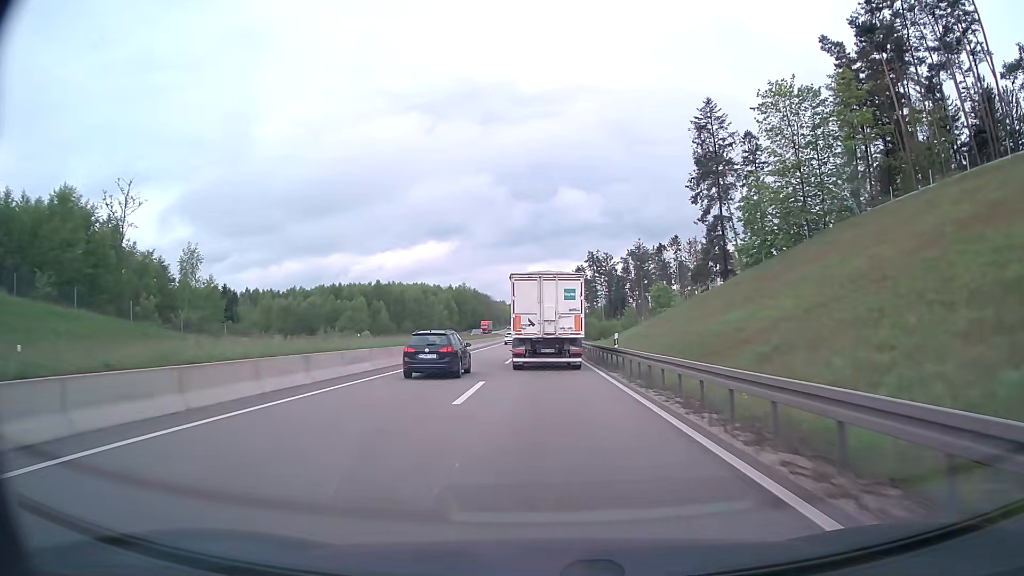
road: trunk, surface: asphalt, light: Day
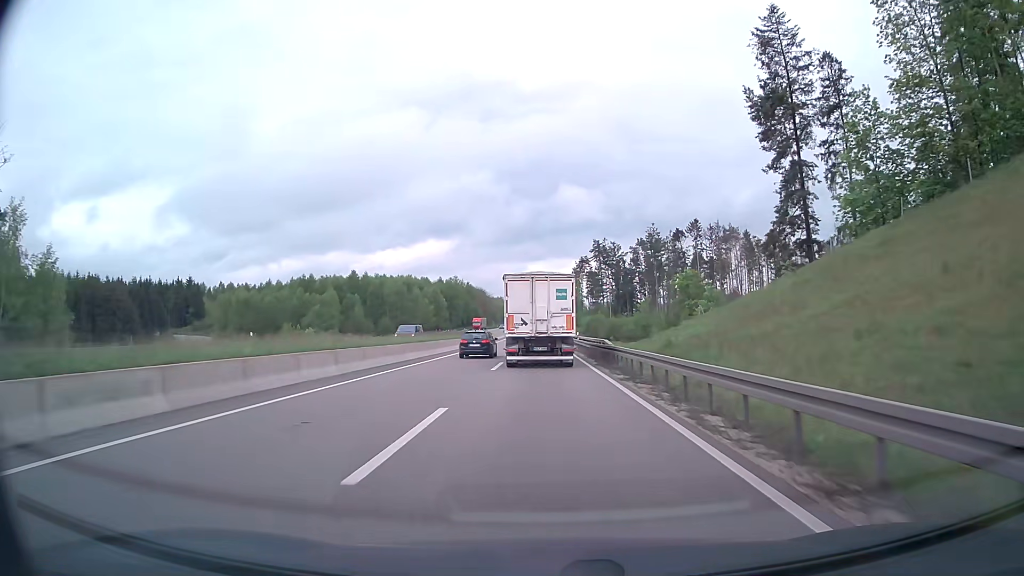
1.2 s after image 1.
(0.0, +25.1) m; 0°
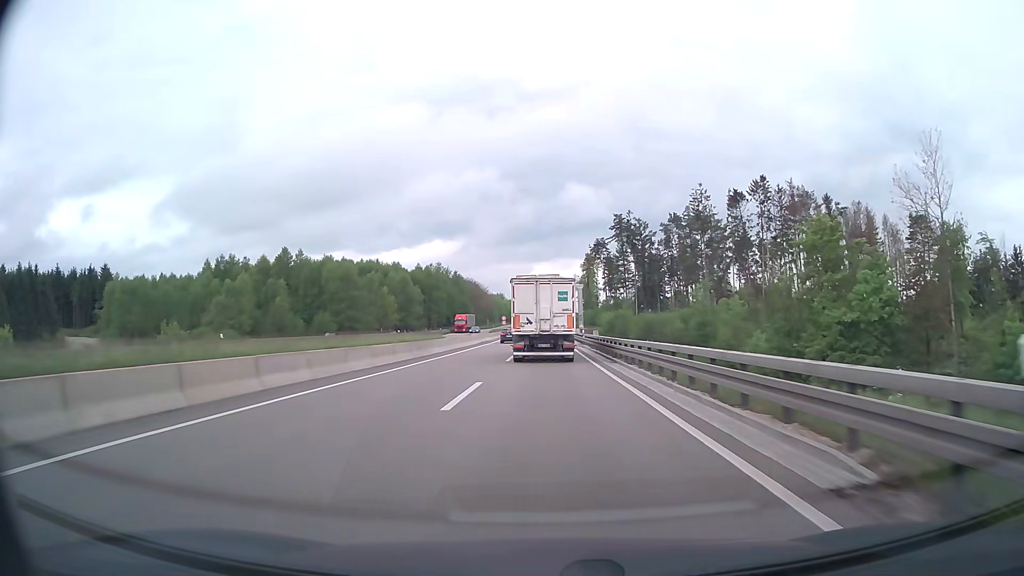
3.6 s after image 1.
(-0.3, +48.7) m; 0°
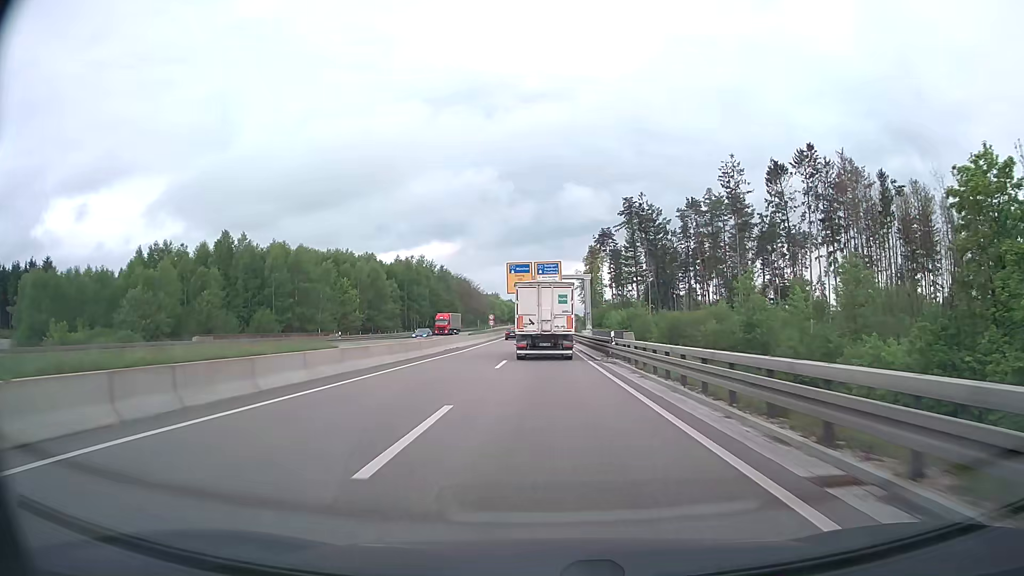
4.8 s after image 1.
(0.0, +23.4) m; 0°
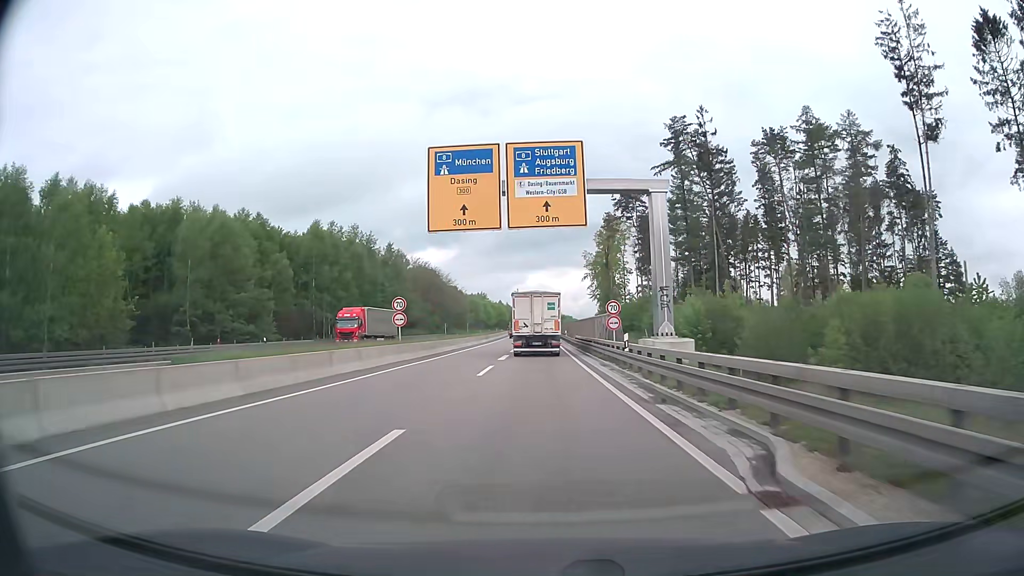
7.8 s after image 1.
(+0.3, +57.2) m; 0°
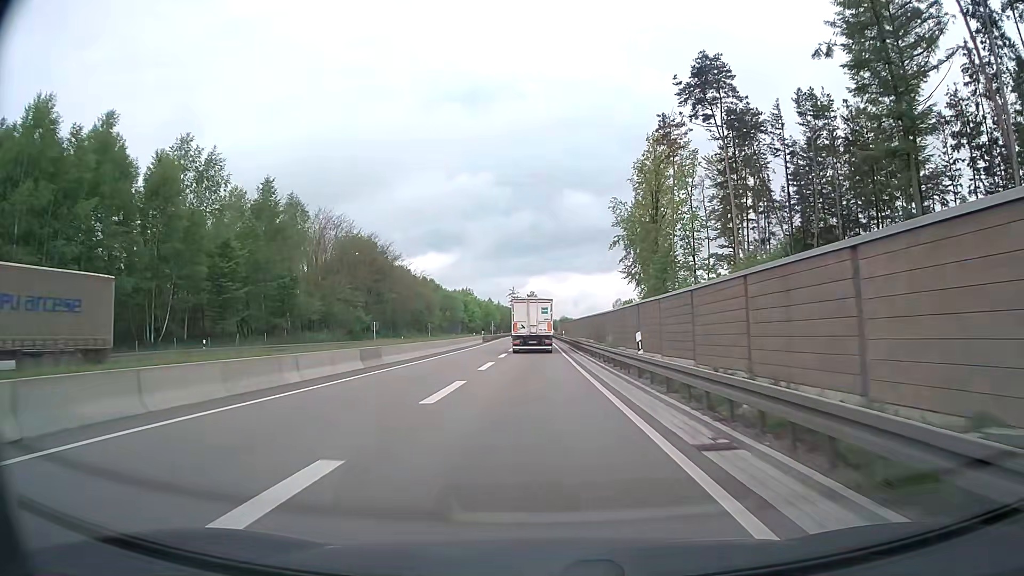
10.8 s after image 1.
(0.0, +56.6) m; 0°
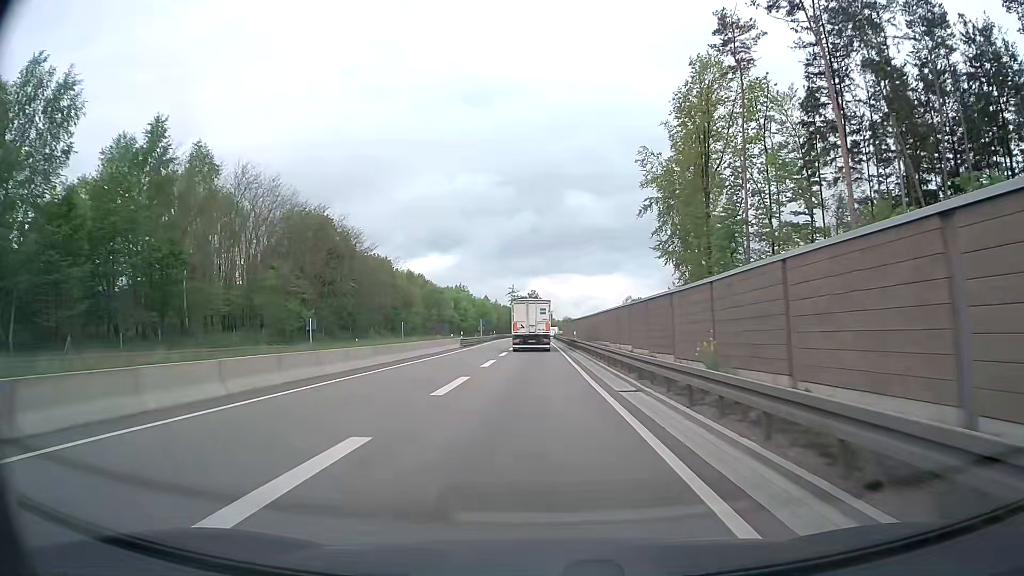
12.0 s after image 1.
(-0.1, +22.5) m; 0°
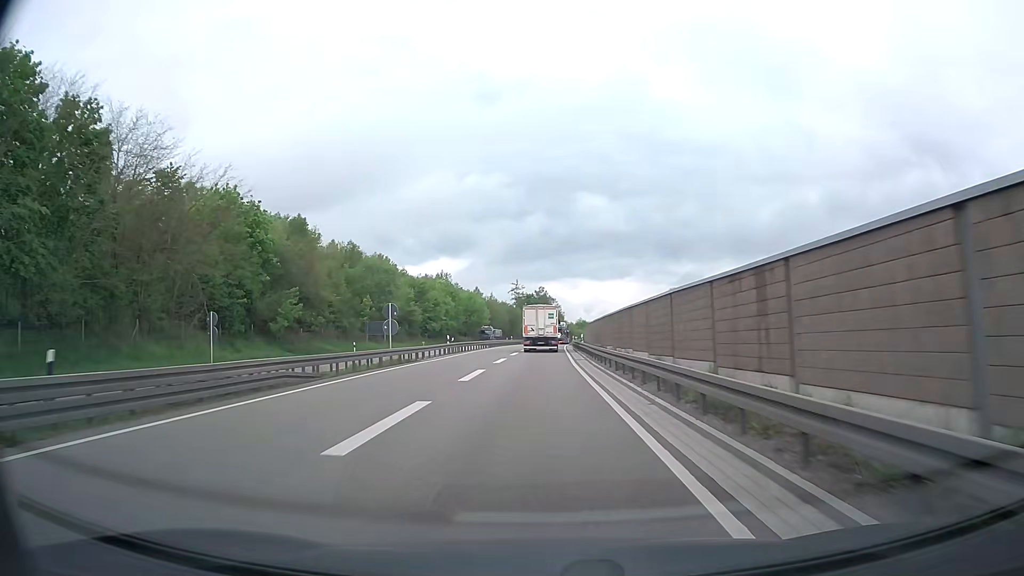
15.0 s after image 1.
(-0.4, +55.5) m; -1°
(0, +10) (0, +20) (0, +30) (0, +40) (0, +50) (+1, +60) (+1, +70) (+1, +80) (+2, +90) (+2, +100) m
